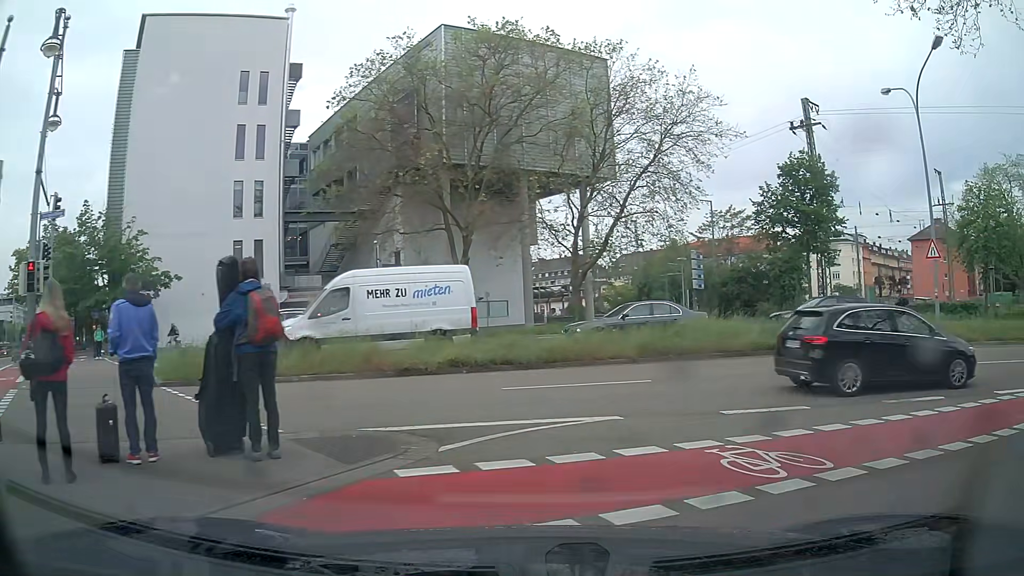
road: secondary_link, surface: asphalt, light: Day
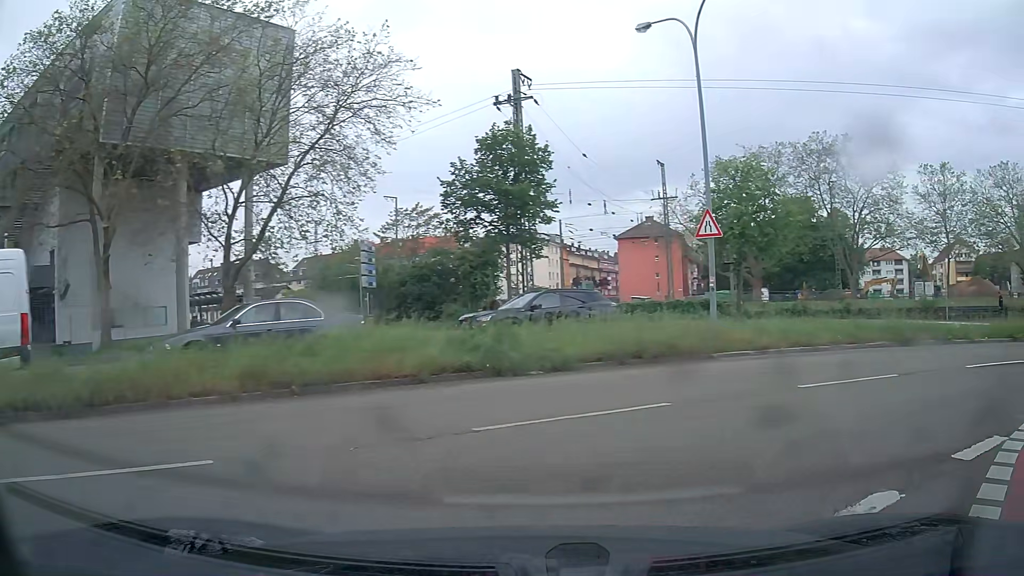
(+1.5, +7.3) m; +27°
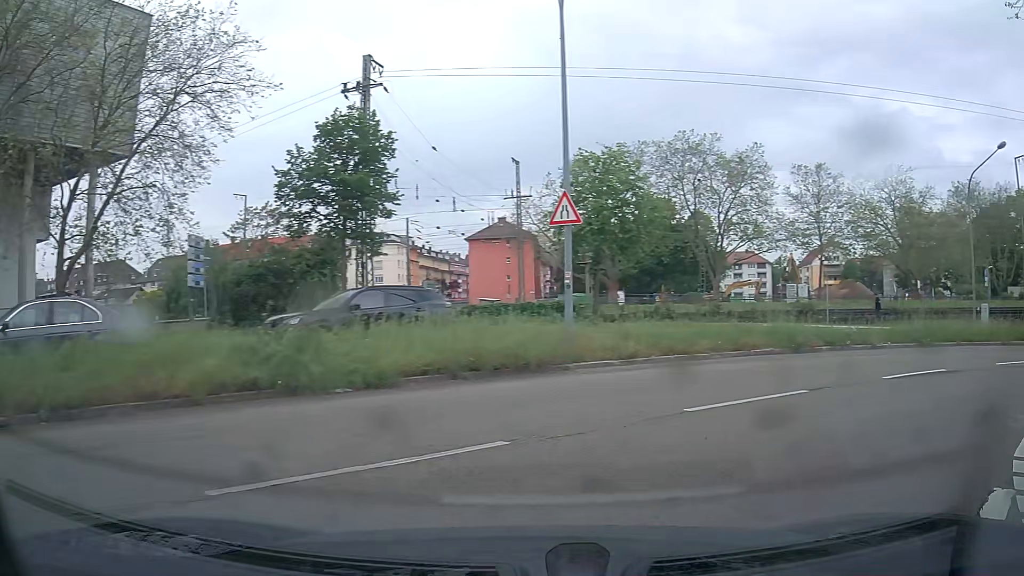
(+0.2, +2.9) m; +11°
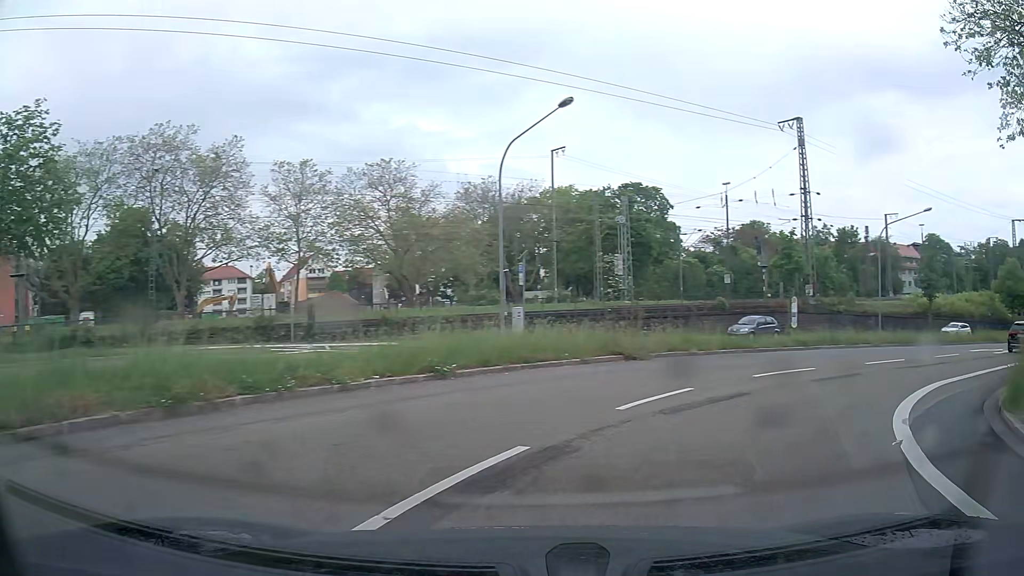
(+3.7, +9.1) m; +43°
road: secondary
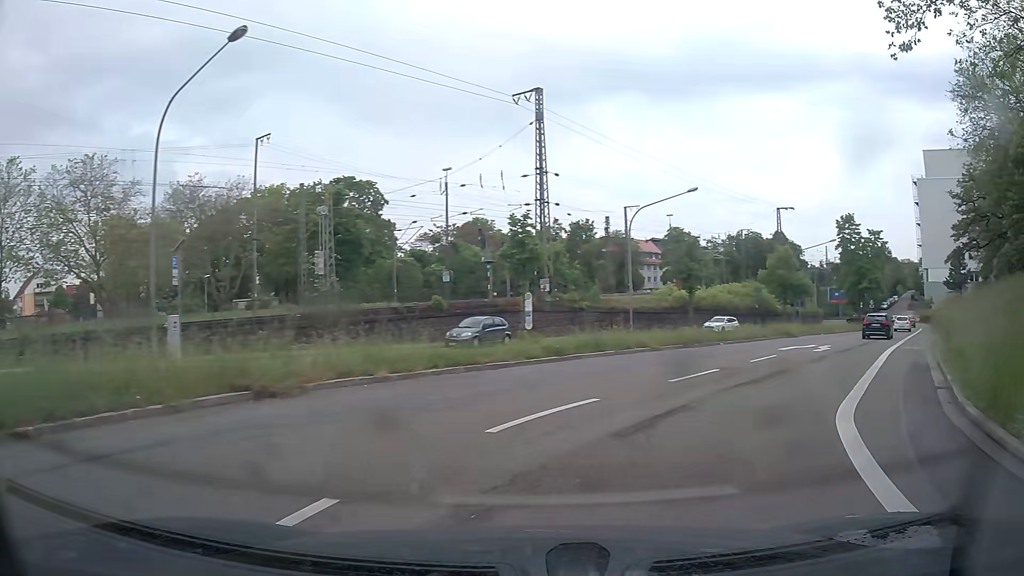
(+1.7, +7.6) m; +23°
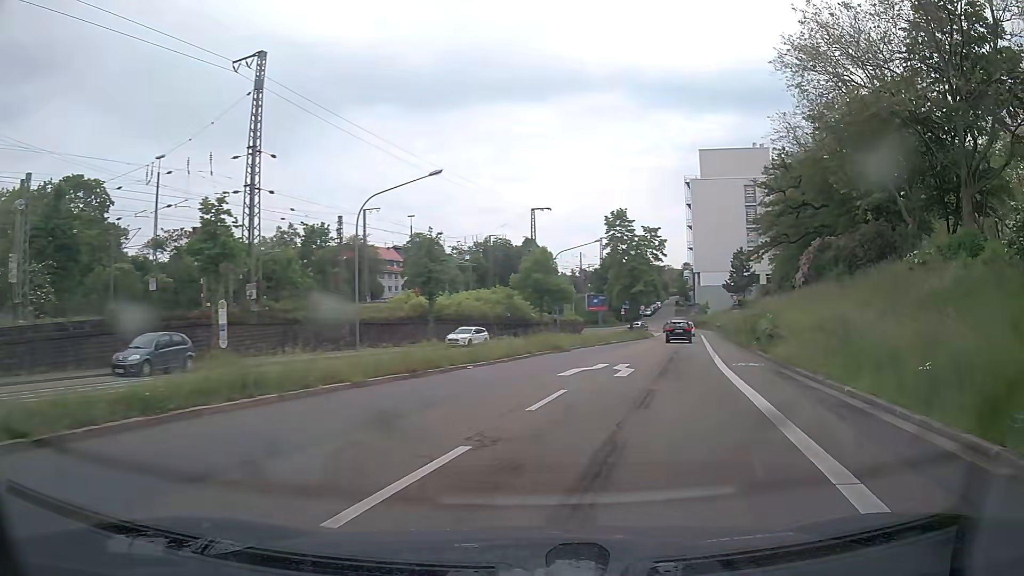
(+1.8, +8.6) m; +23°
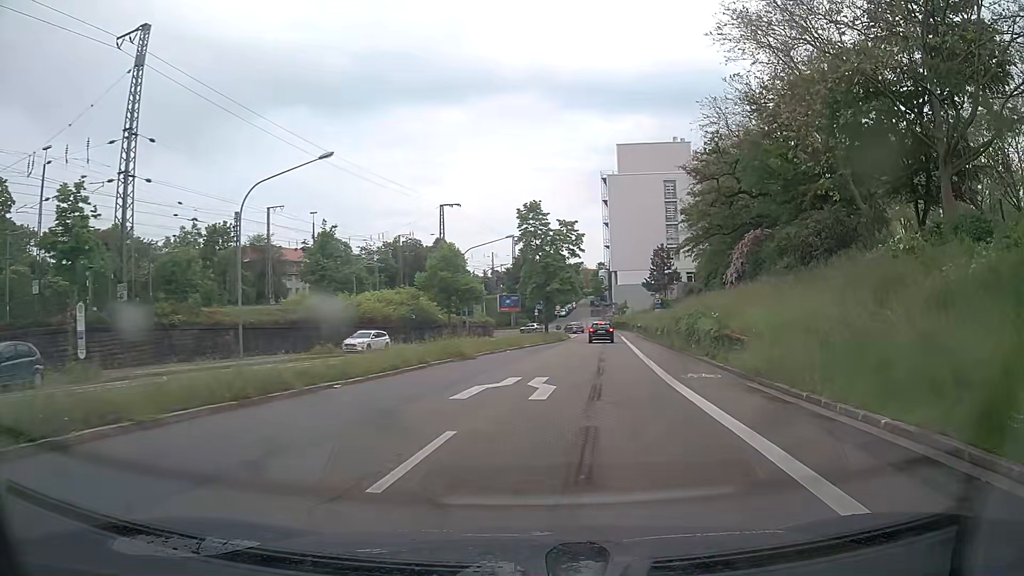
(+0.3, +4.7) m; +7°
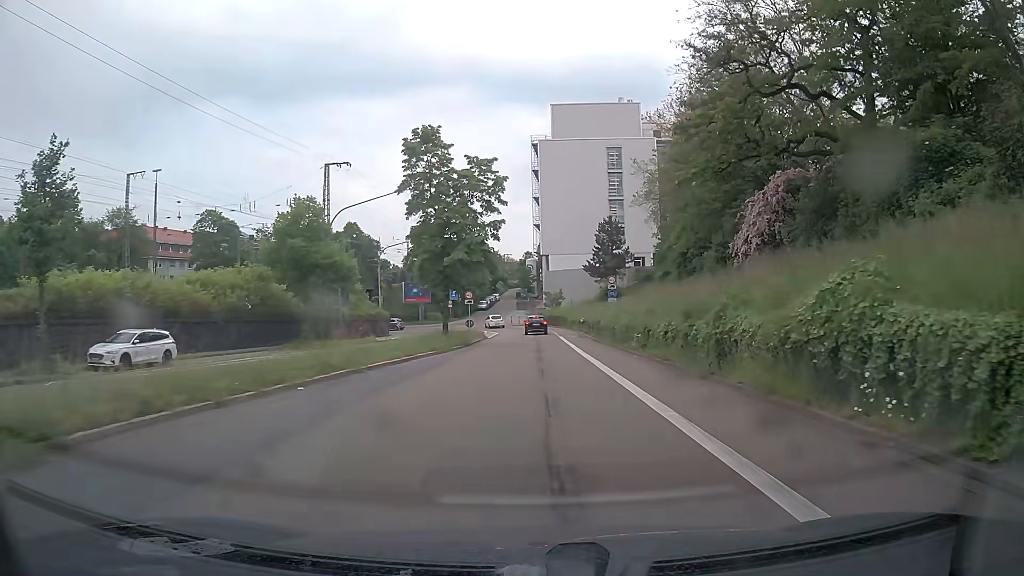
(+1.6, +20.5) m; +7°
(0, +10) (0, +20) (0, +30) (0, +40) (0, +50) (-1, +60) (-2, +70) (-7, +78) (-16, +83) (-26, +84) m
